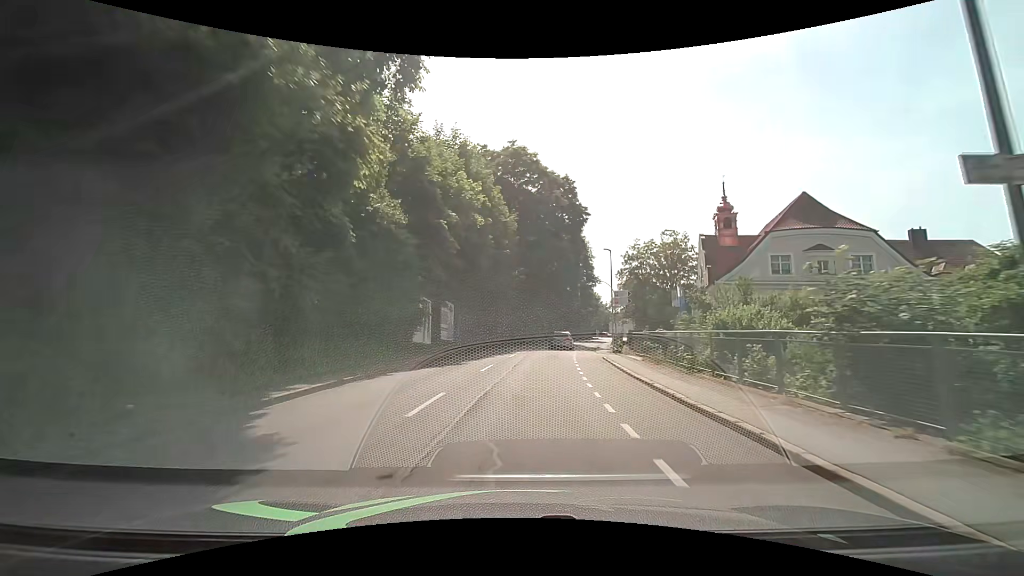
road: tertiary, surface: asphalt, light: Day
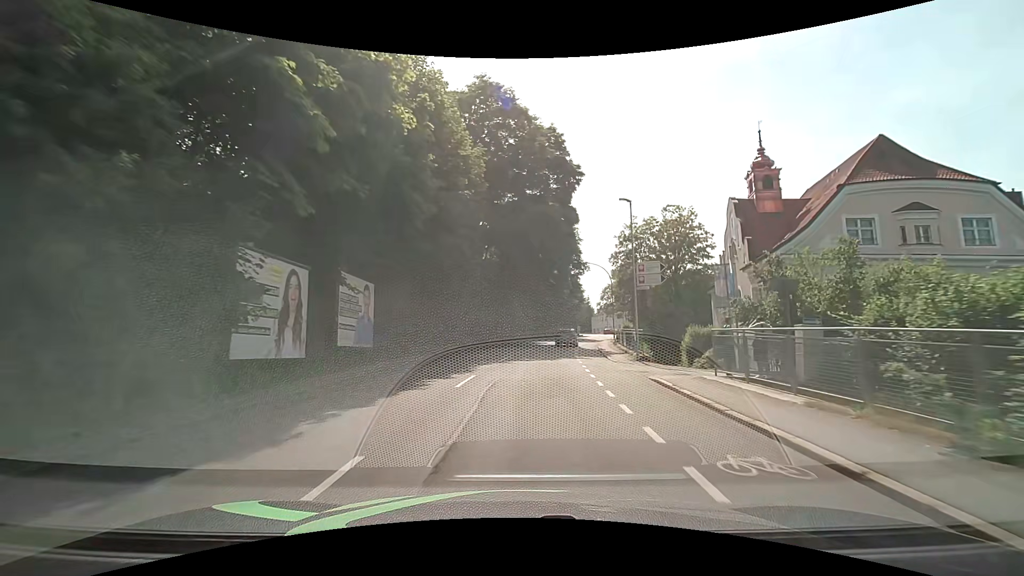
(+0.4, +14.5) m; +3°
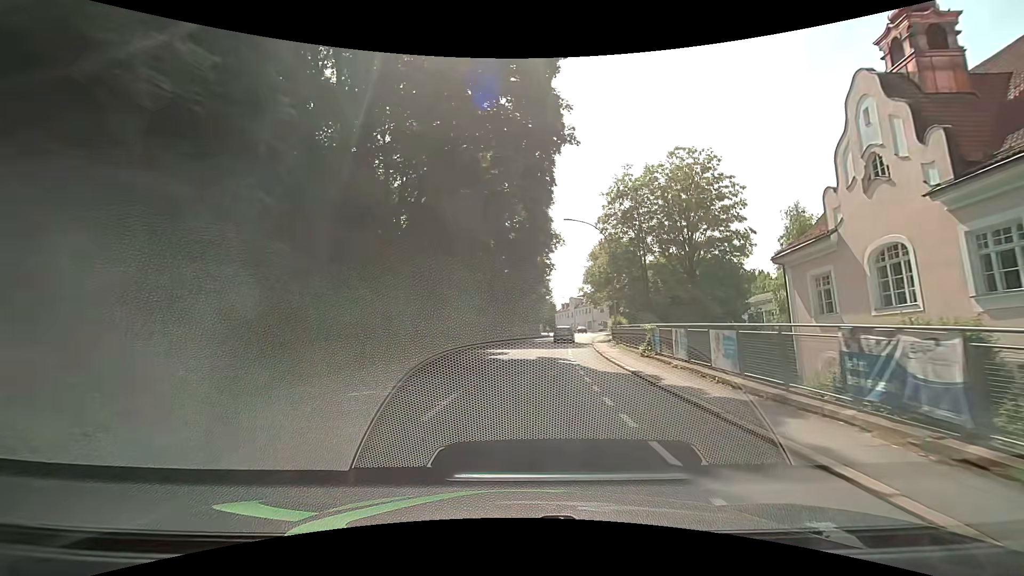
(+0.8, +21.8) m; +5°
(0, +10) (+1, +20) (+2, +30) (+3, +40) (+4, +50) (+6, +60) (+8, +69) (+10, +79) (+11, +89) (+12, +99) m
